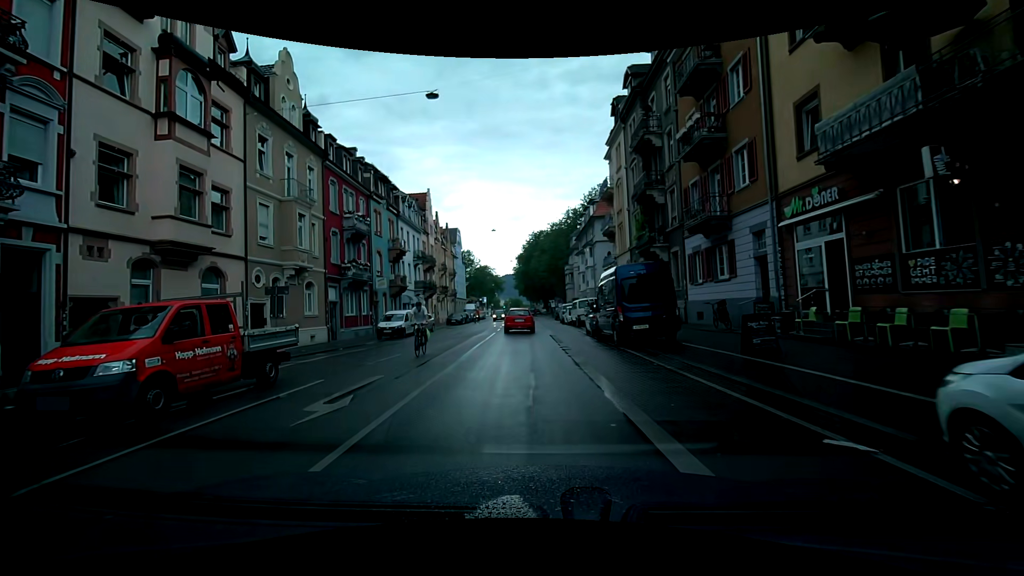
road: secondary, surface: asphalt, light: Day
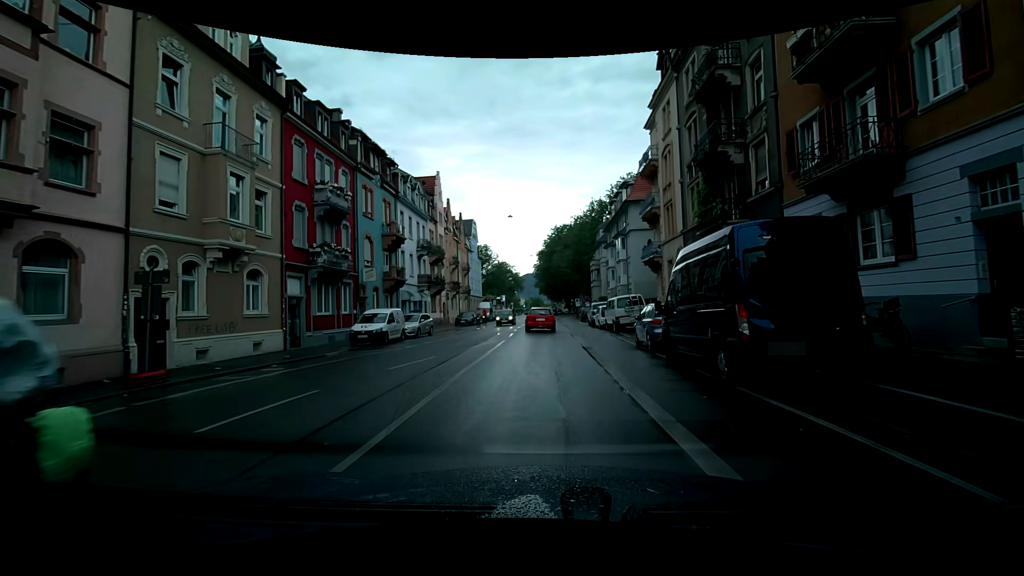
(-0.3, +8.2) m; -2°
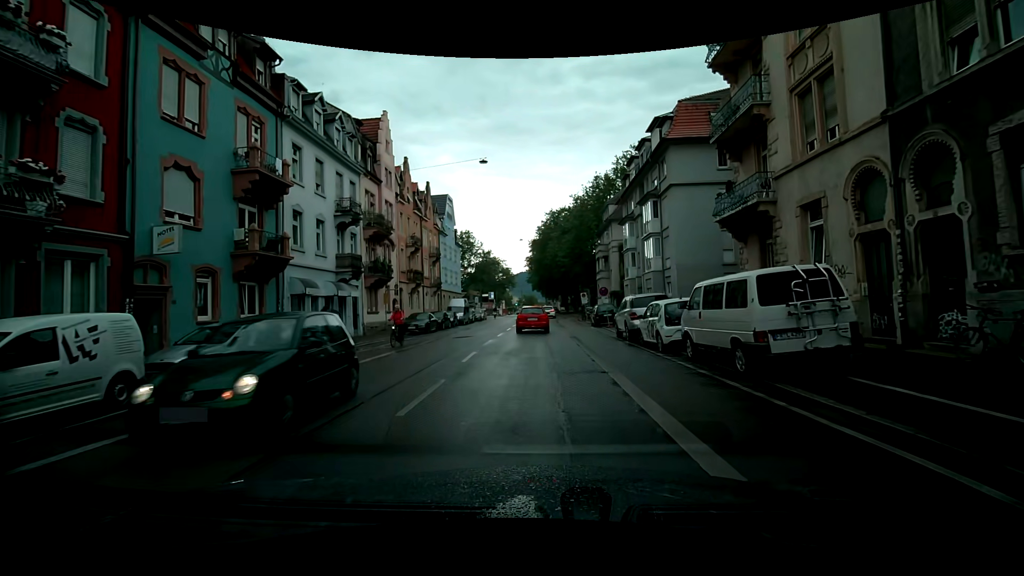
(-0.3, +17.9) m; -2°
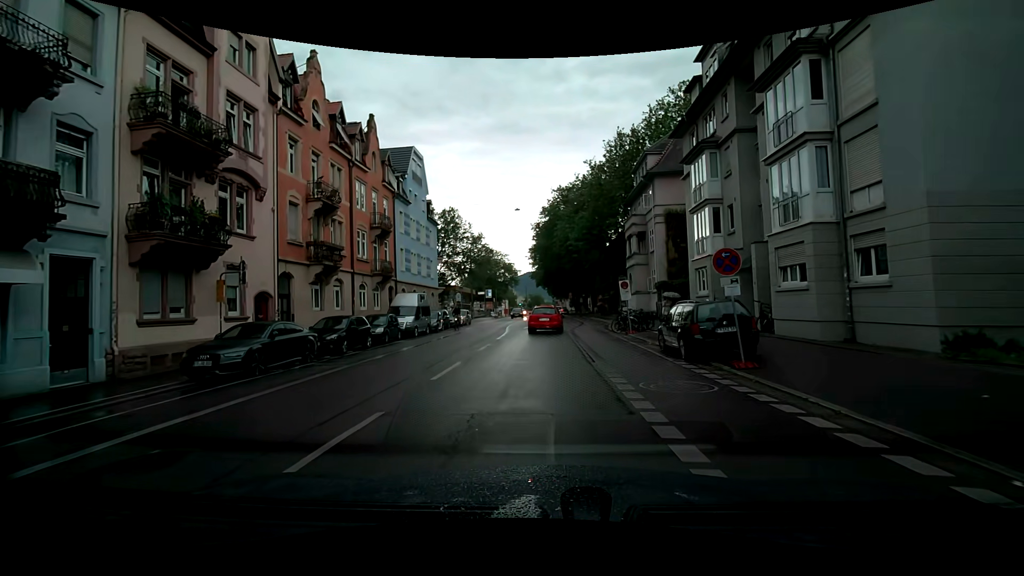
(+0.5, +20.5) m; +2°
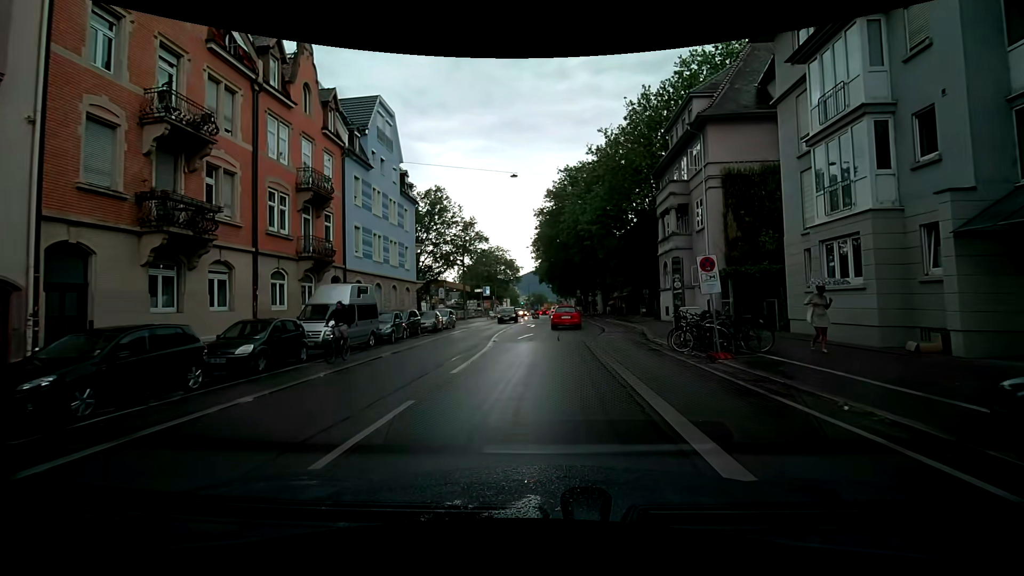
(-0.2, +11.4) m; -1°
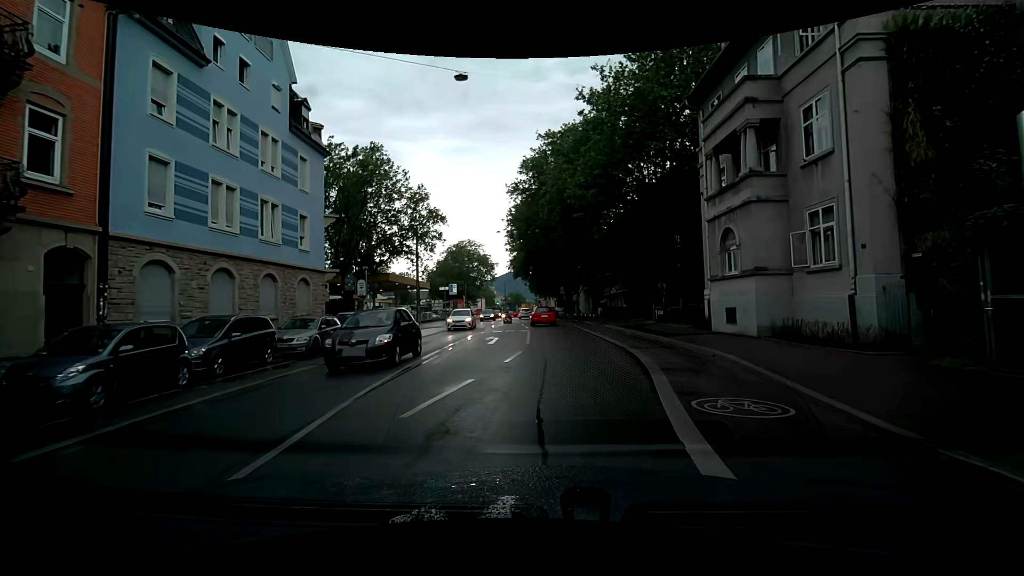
(0.0, +15.0) m; +2°
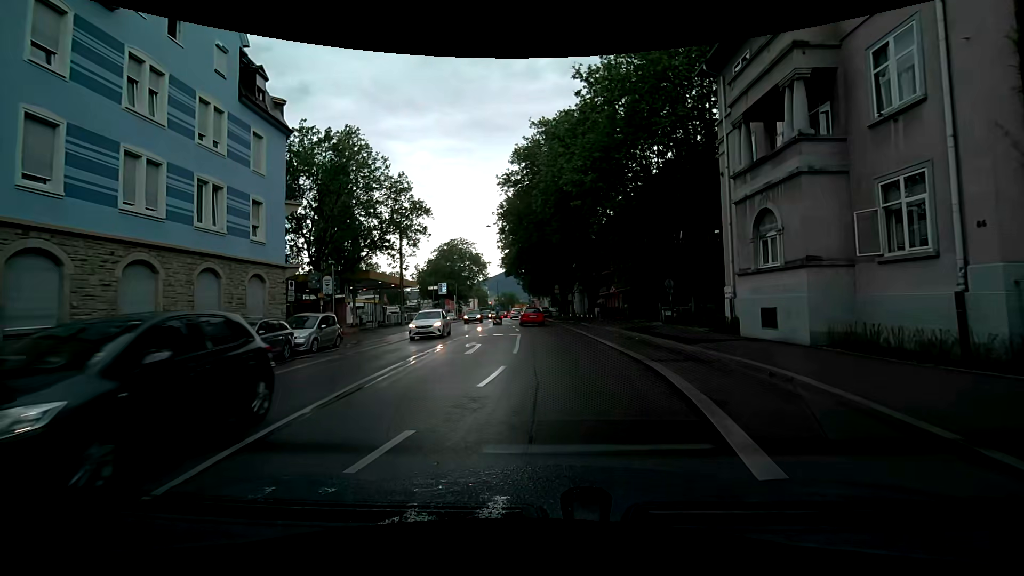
(0.0, +3.8) m; +2°
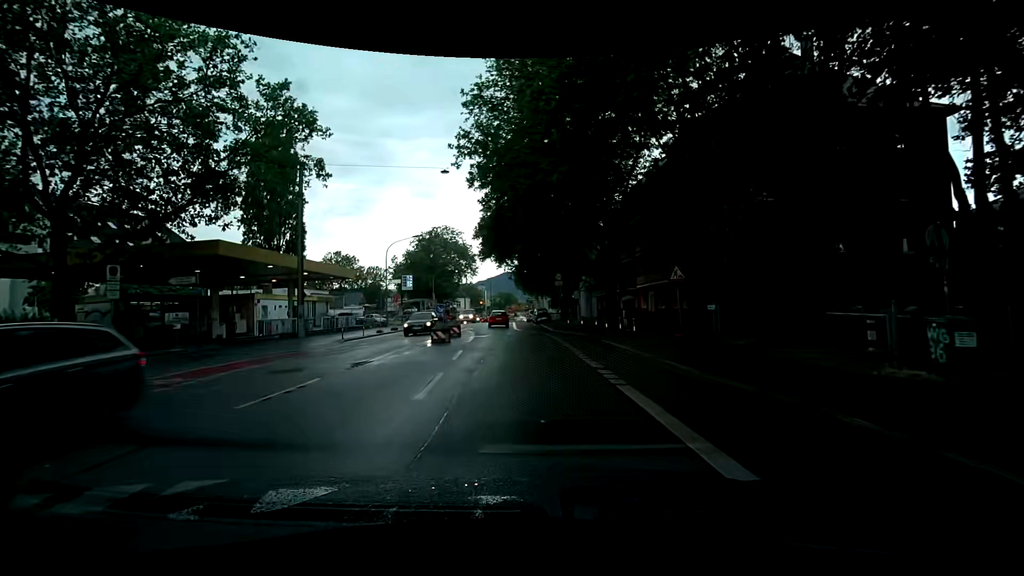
(+0.3, +21.1) m; 0°
(0, +10) (-1, +20) (-2, +30) (-4, +40) (-5, +50) (-6, +60) (-6, +70) (-7, +80) (-8, +90) (-9, +100) m
